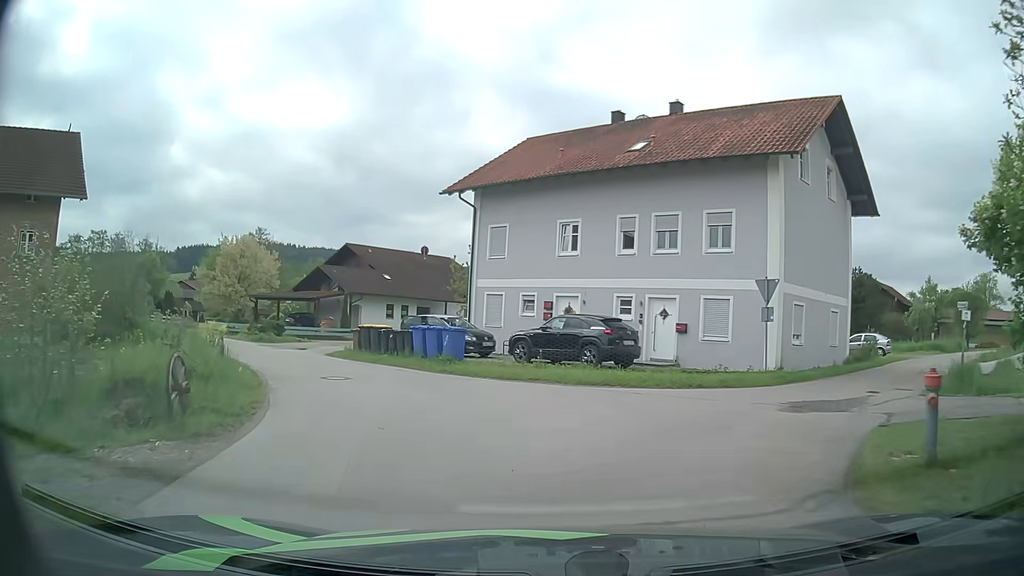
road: unclassified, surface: asphalt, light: Day
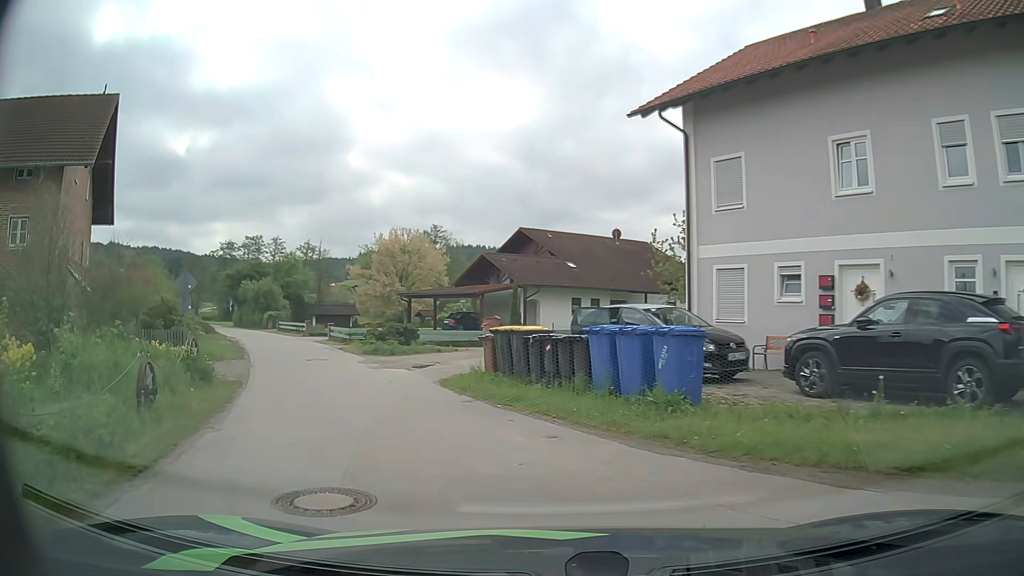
(-1.3, +10.9) m; -16°
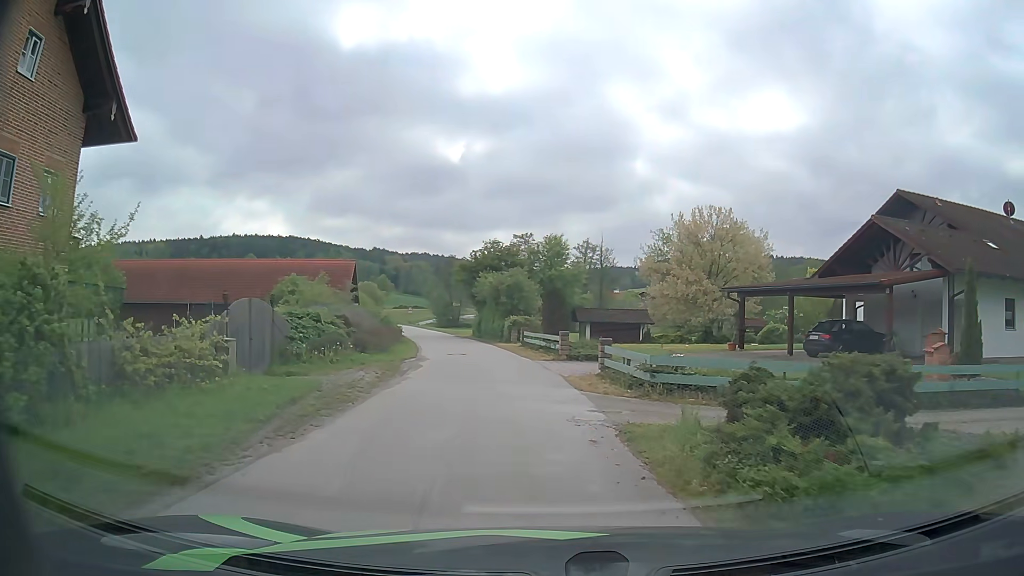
(-5.3, +19.0) m; -24°
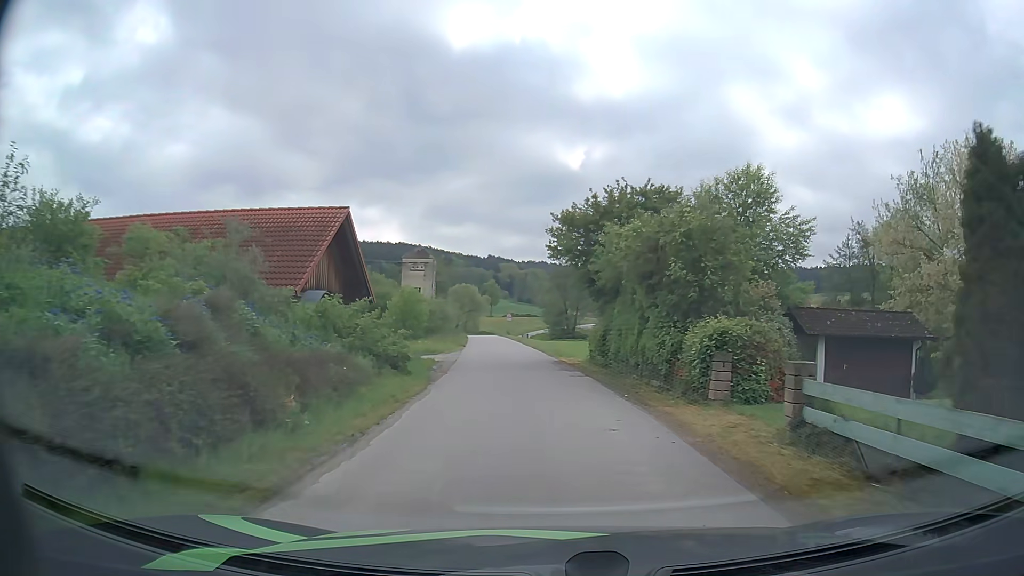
(-2.4, +24.9) m; -10°
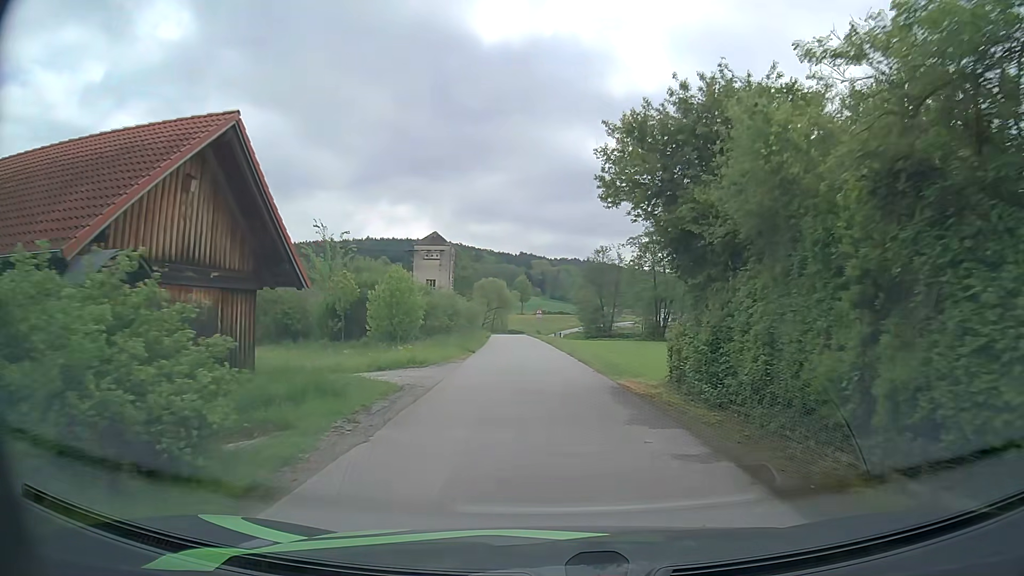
(-0.2, +11.3) m; -2°
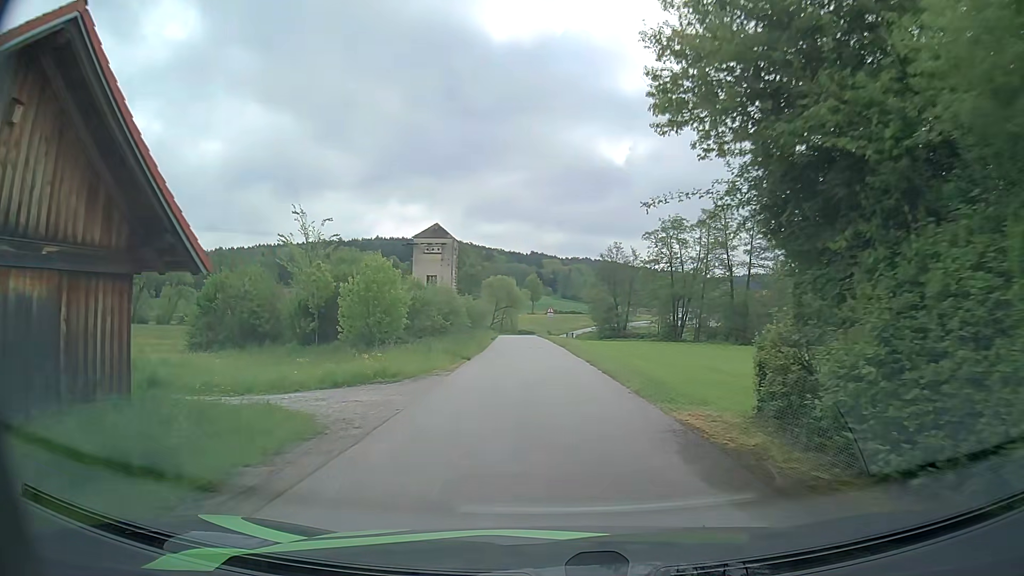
(-0.1, +5.8) m; -1°
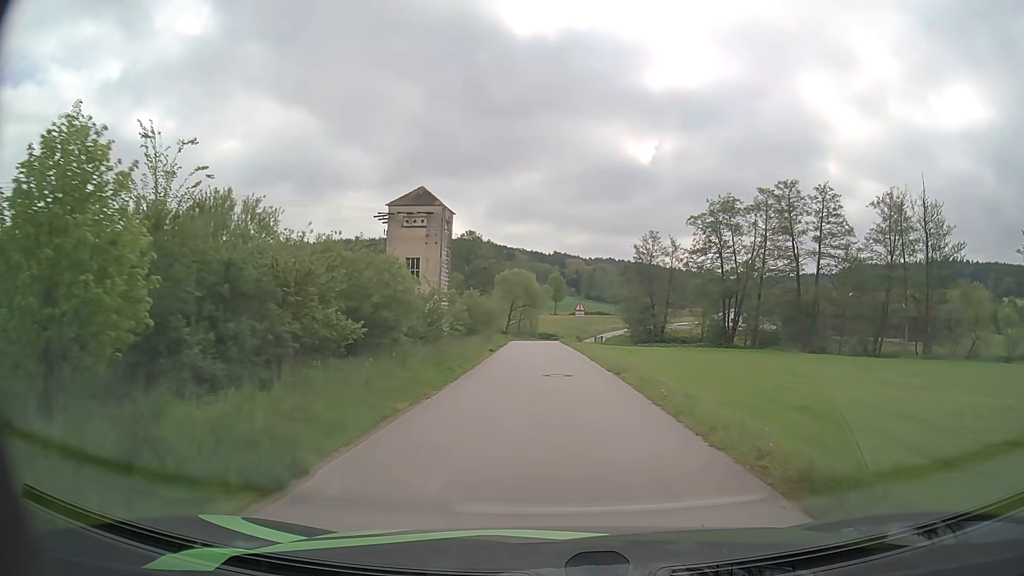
(-0.3, +18.1) m; -2°
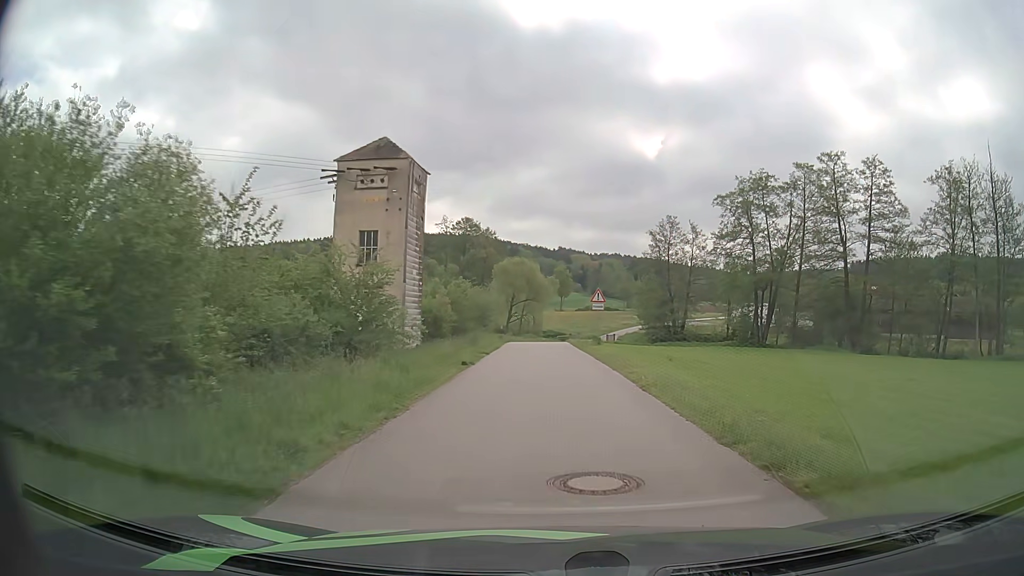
(-0.1, +12.0) m; -1°
(0, +10) (0, +20) (0, +30) (0, +40) (0, +50) (0, +60) (+1, +70) (+2, +80) (+4, +90) (+7, +99) m
